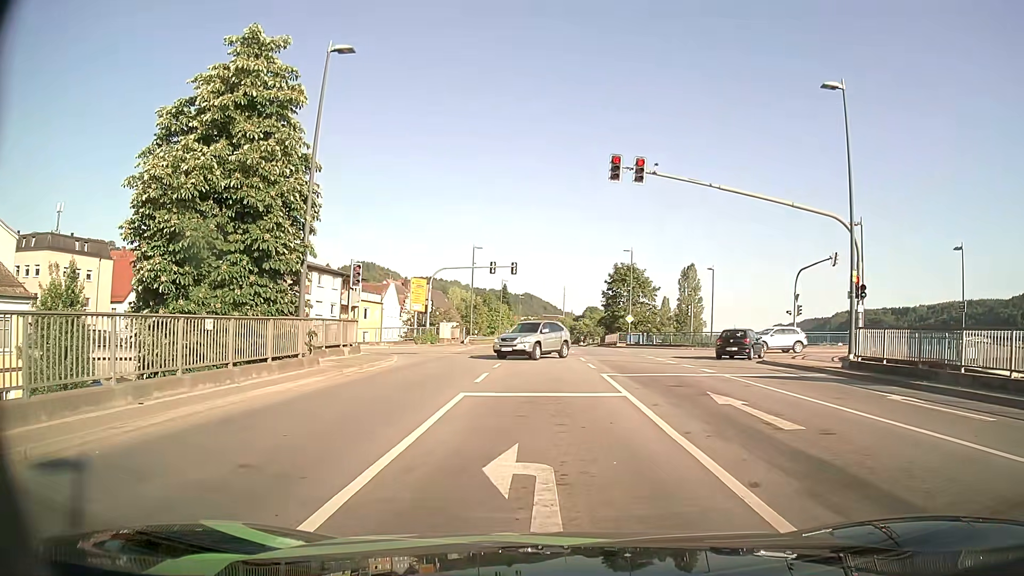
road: primary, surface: asphalt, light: Day
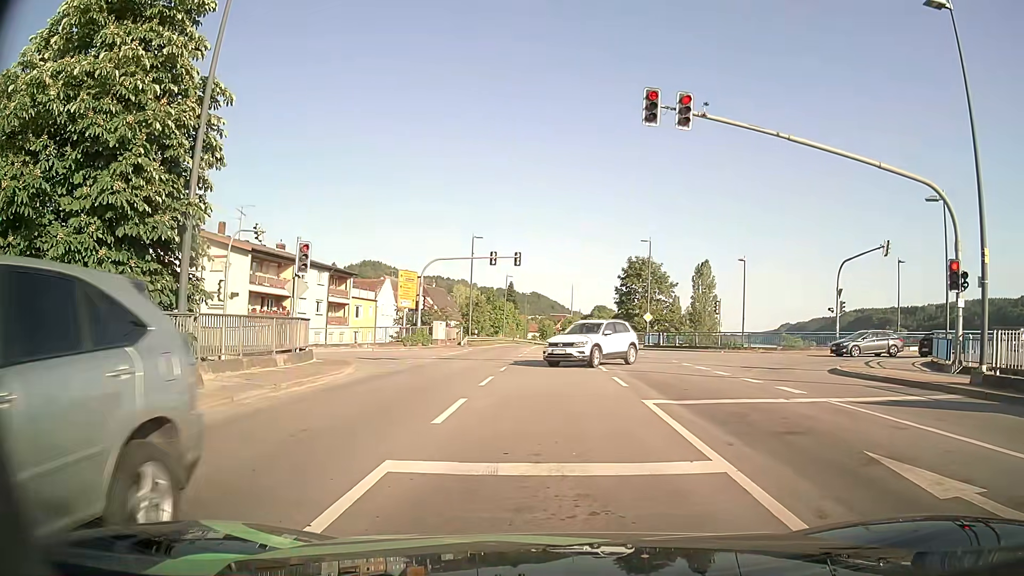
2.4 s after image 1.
(0.0, +6.6) m; 0°
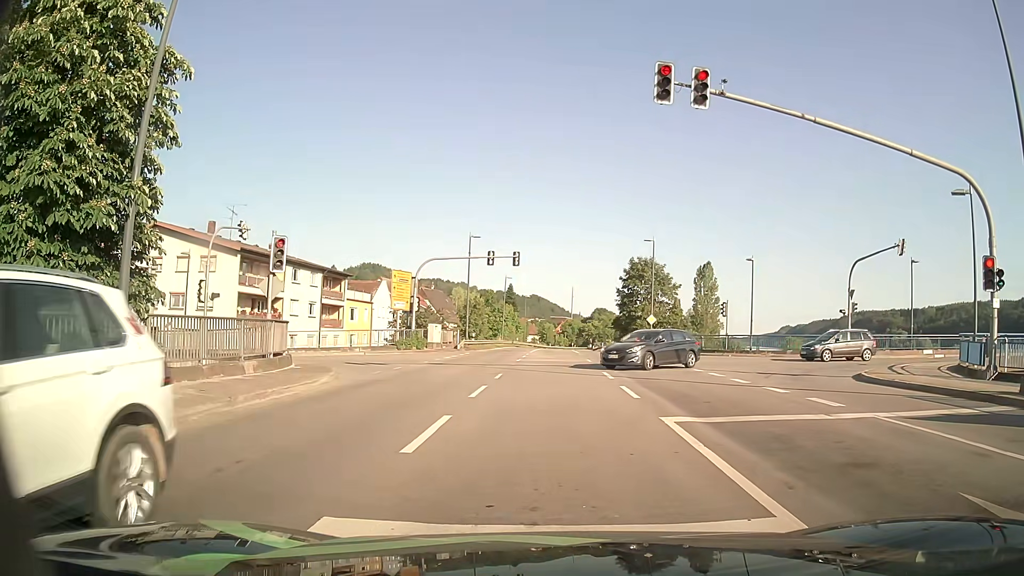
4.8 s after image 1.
(0.0, +1.9) m; 0°
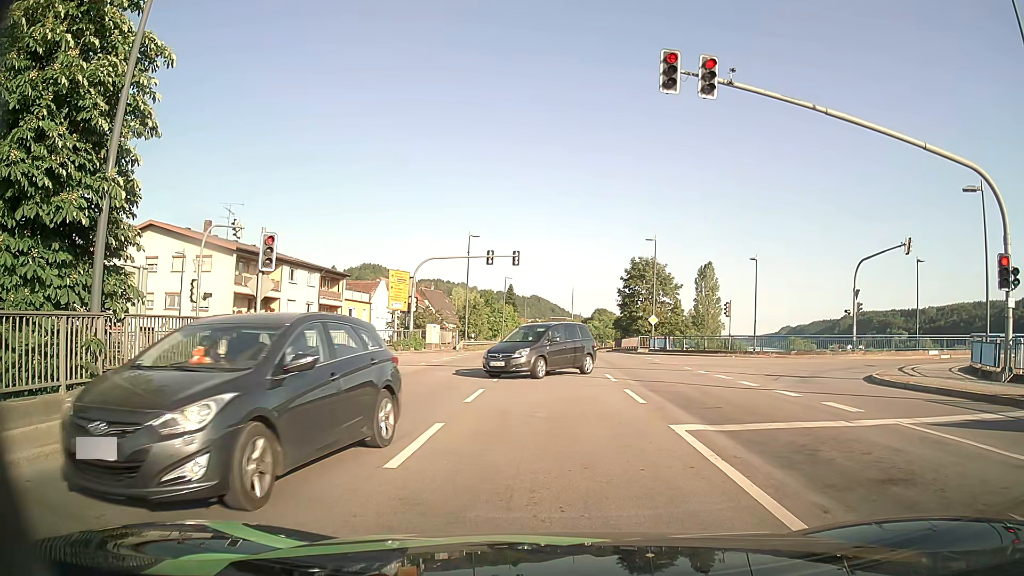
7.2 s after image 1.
(0.0, +0.8) m; 0°
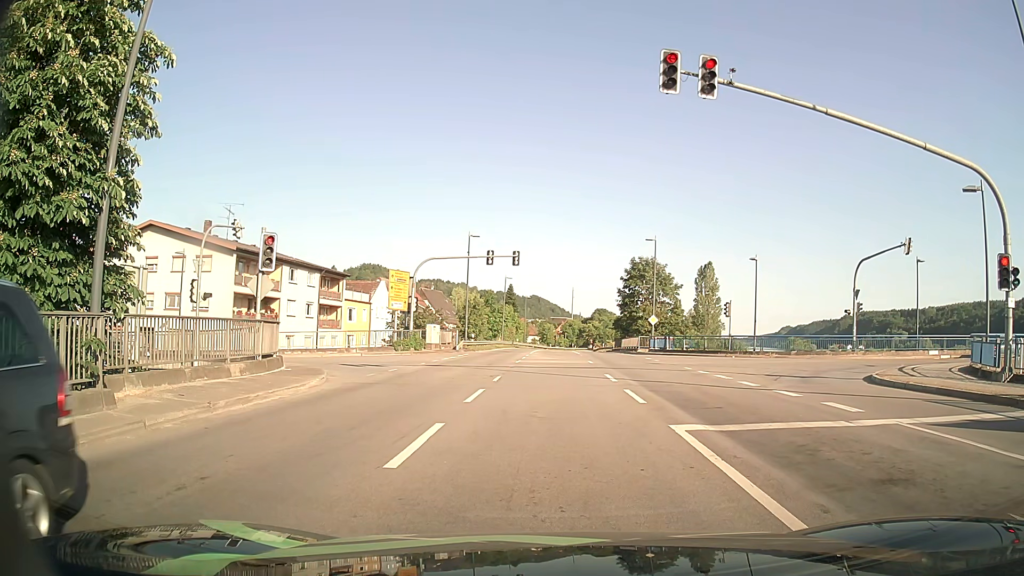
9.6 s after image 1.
(0.0, 0.0) m; 0°
(0, +10) (0, +20) (-3, +29) (-11, +35) (-21, +36) (-31, +36) (-41, +36) (-51, +36) (-61, +36) (-71, +36) m
